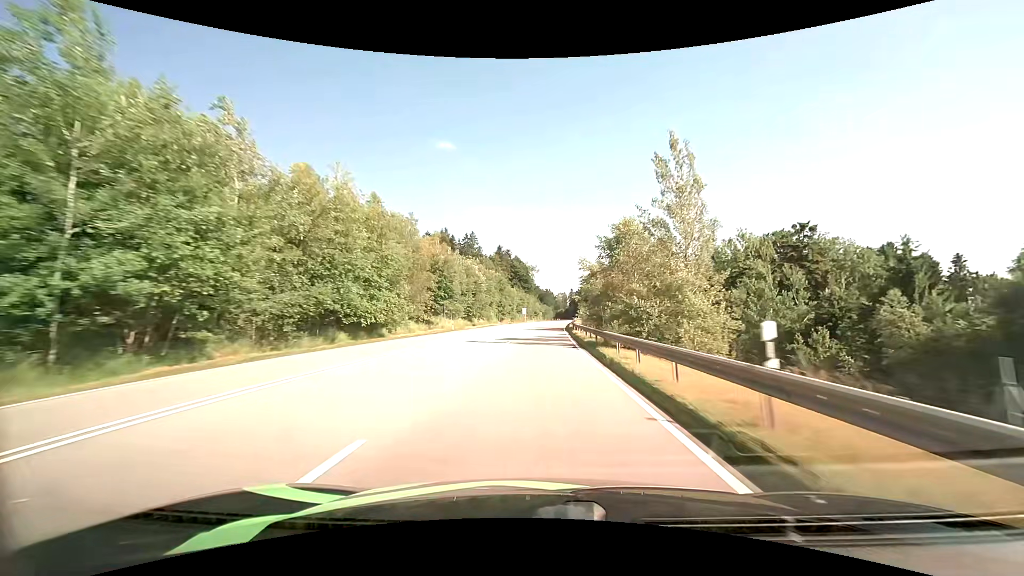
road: primary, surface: asphalt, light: Day
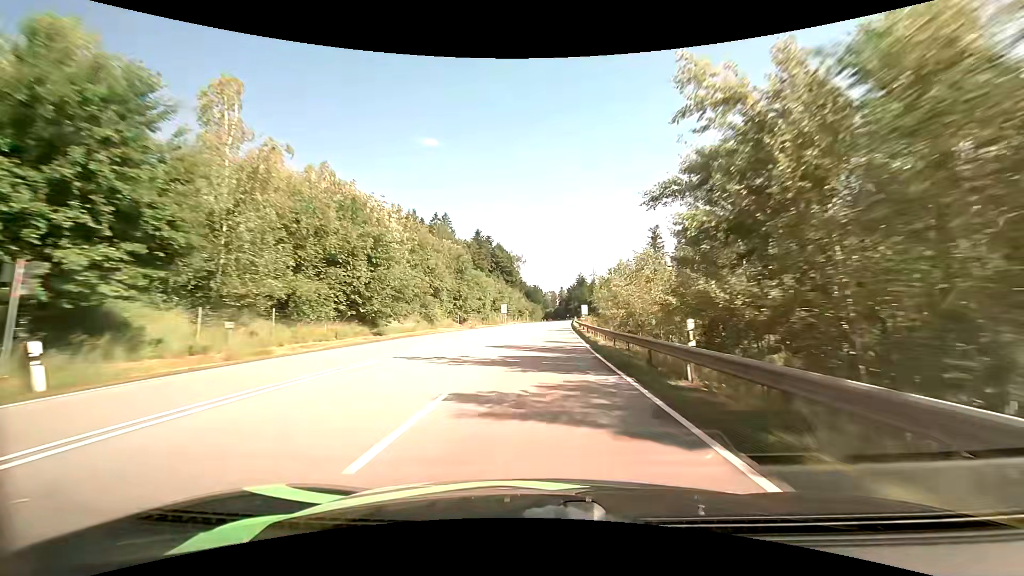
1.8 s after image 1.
(+0.6, +44.2) m; +1°
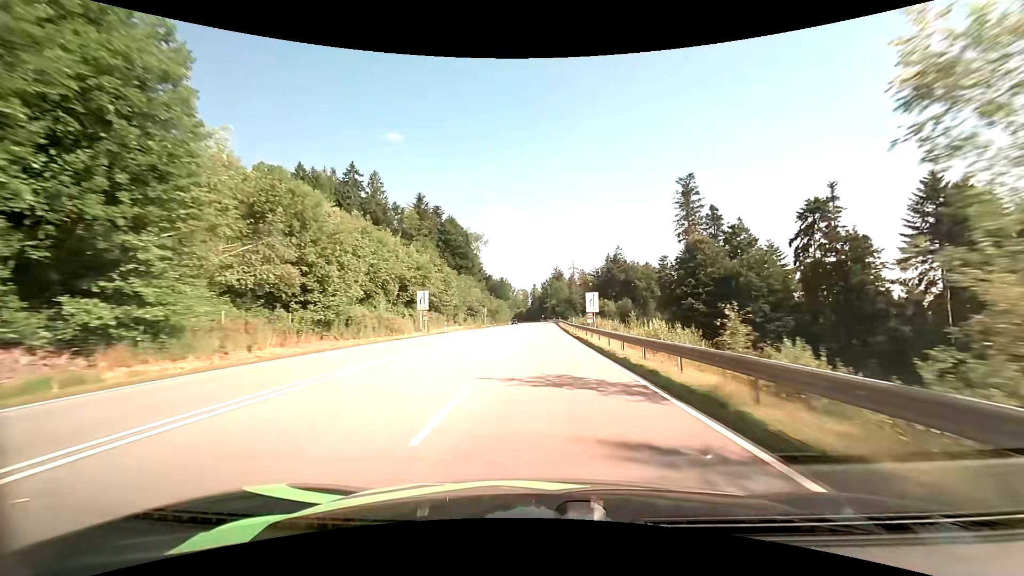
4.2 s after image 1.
(+1.4, +58.7) m; +3°
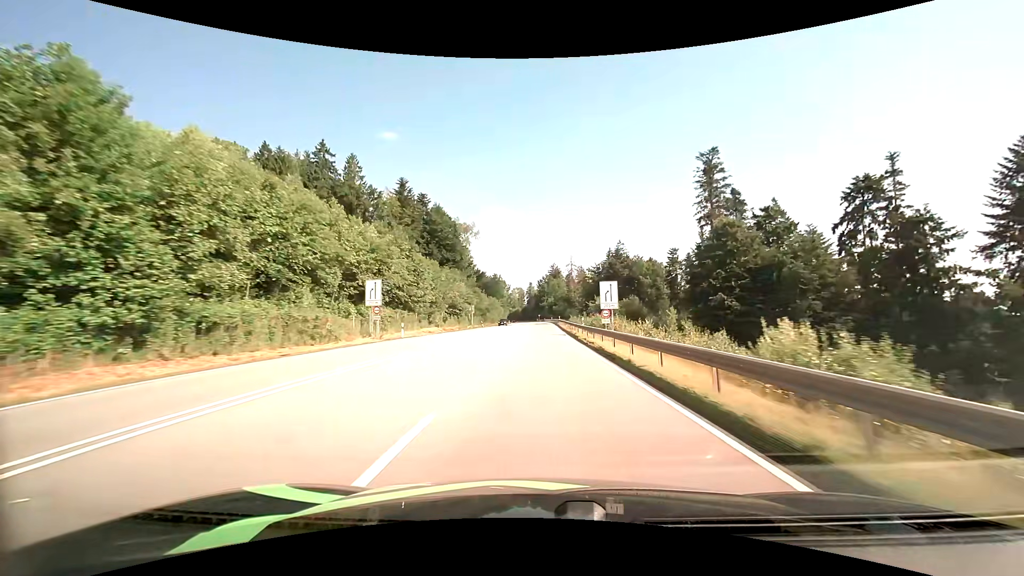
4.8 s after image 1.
(+0.1, +14.9) m; +1°
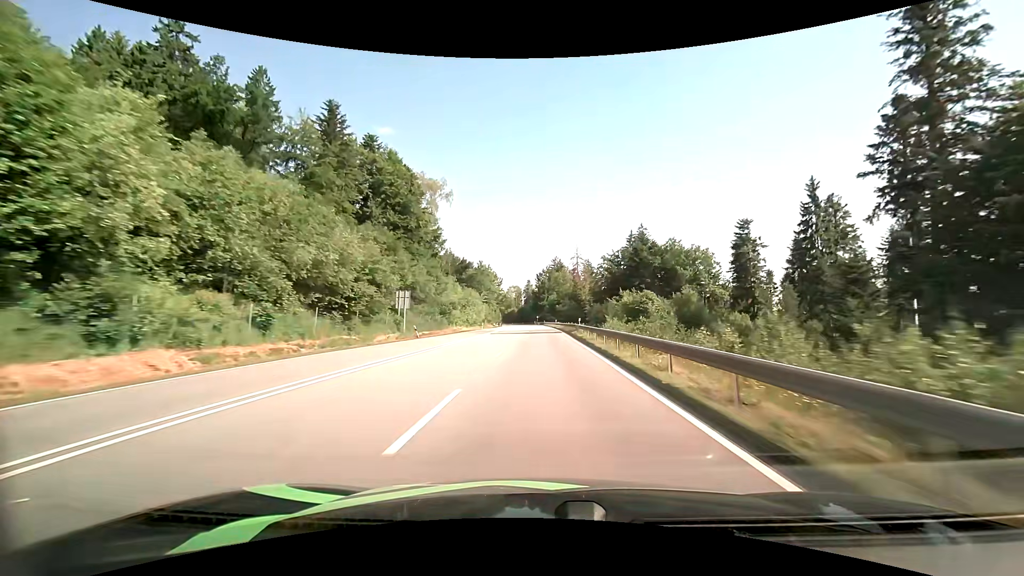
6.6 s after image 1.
(0.0, +45.3) m; 0°
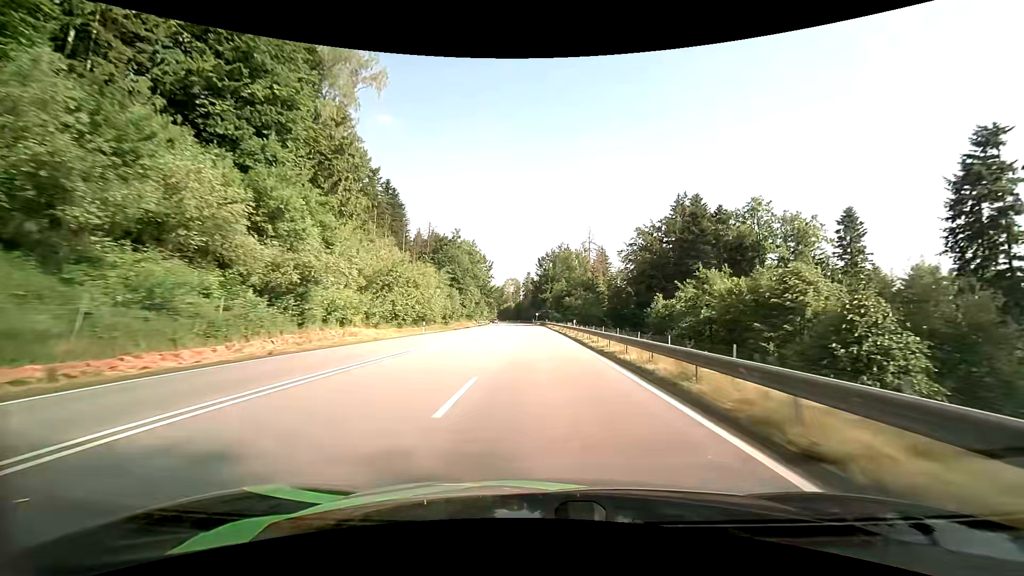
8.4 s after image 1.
(+0.1, +45.9) m; 0°
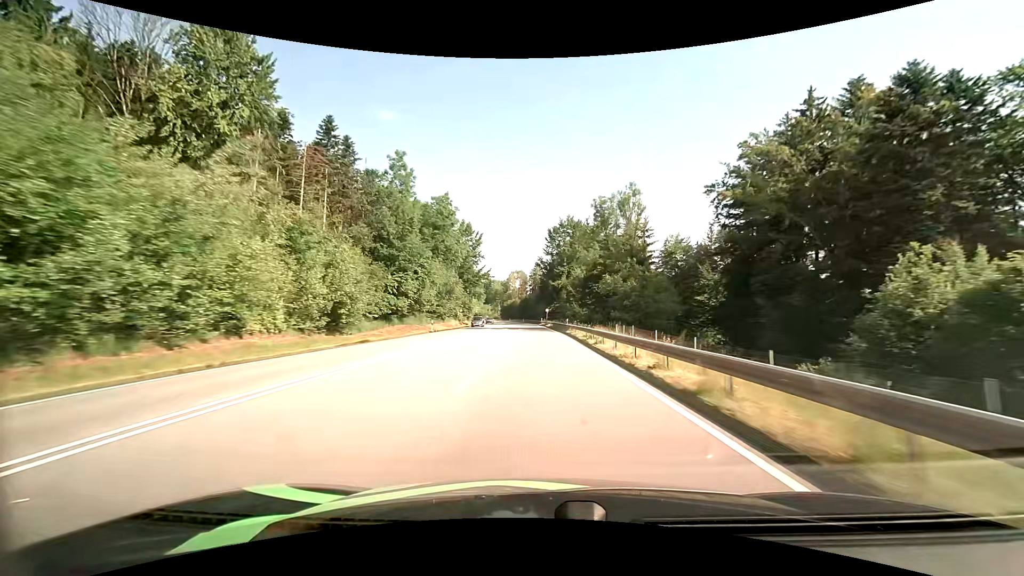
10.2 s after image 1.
(-0.2, +46.1) m; -1°
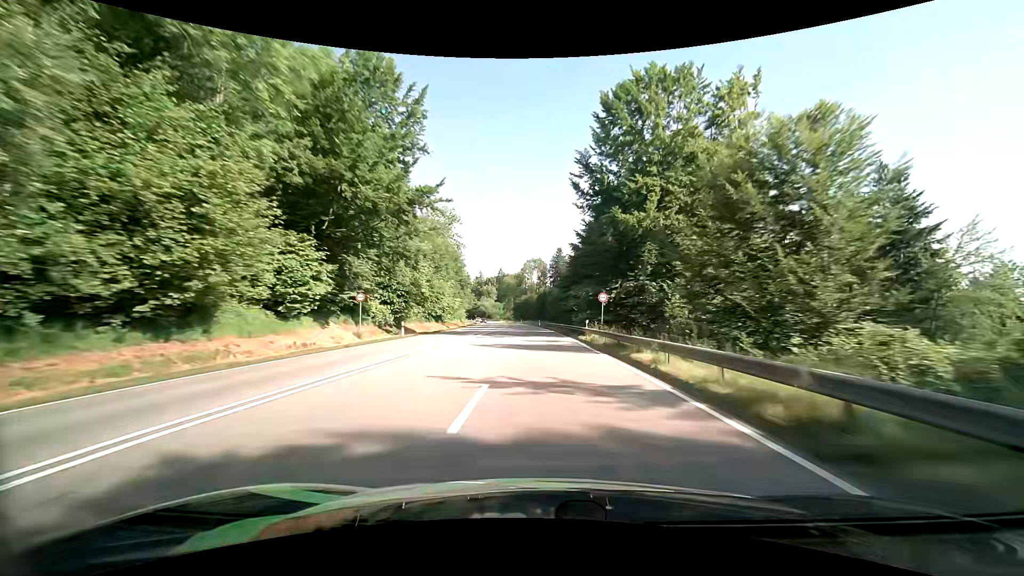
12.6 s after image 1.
(-1.4, +62.7) m; -2°
(0, +10) (0, +20) (0, +30) (-1, +40) (-1, +50) (-1, +60) (-2, +70) (-2, +80) (-3, +90) (-4, +100) m
